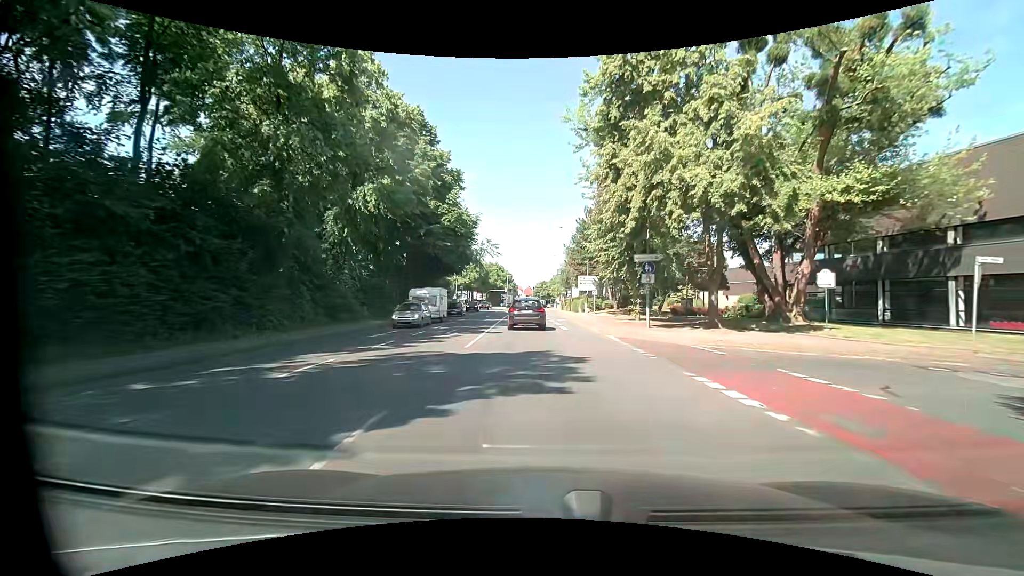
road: primary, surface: asphalt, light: Day
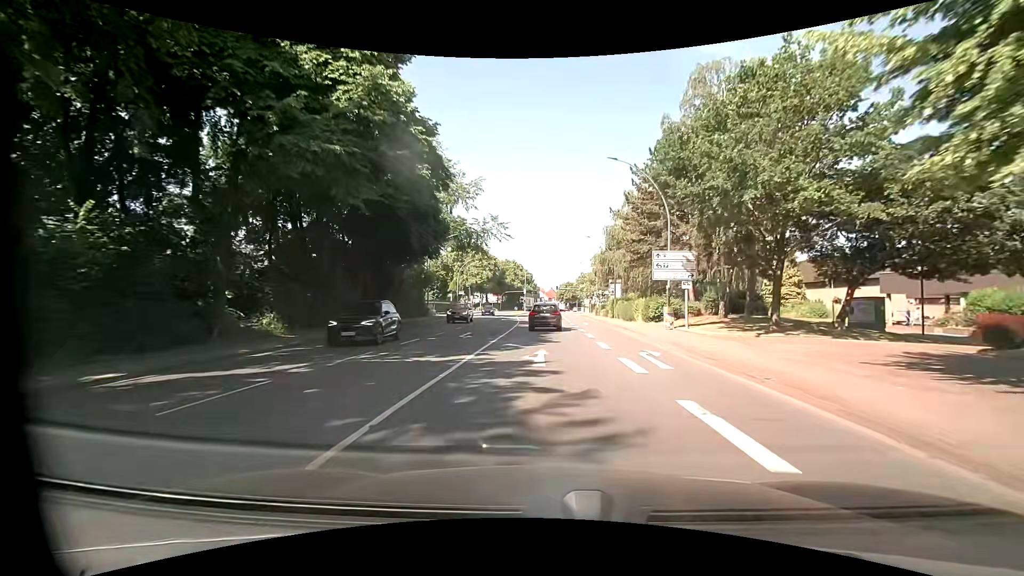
(-1.7, +27.4) m; -5°
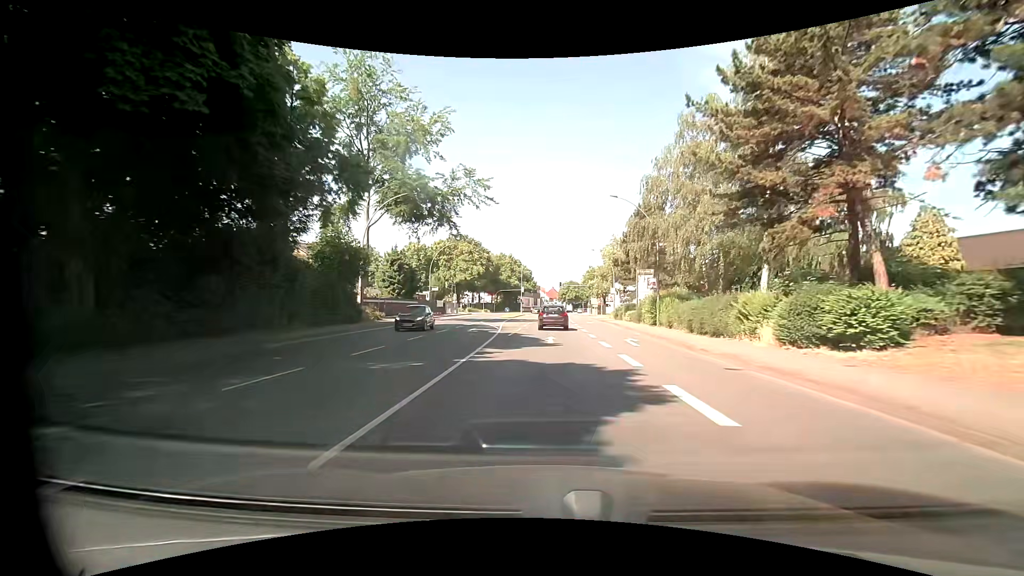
(+0.3, +22.3) m; +1°
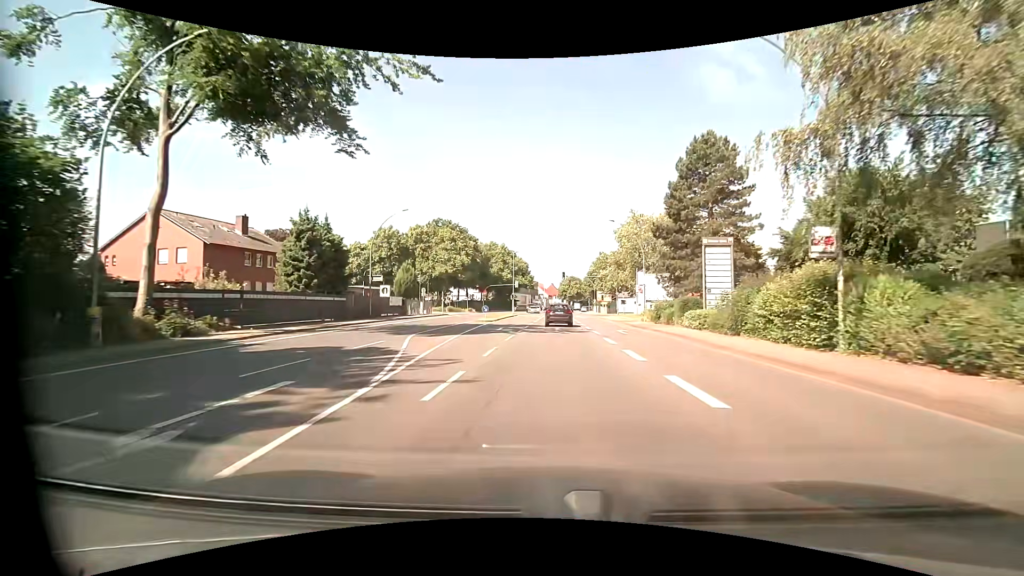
(+0.1, +23.0) m; 0°
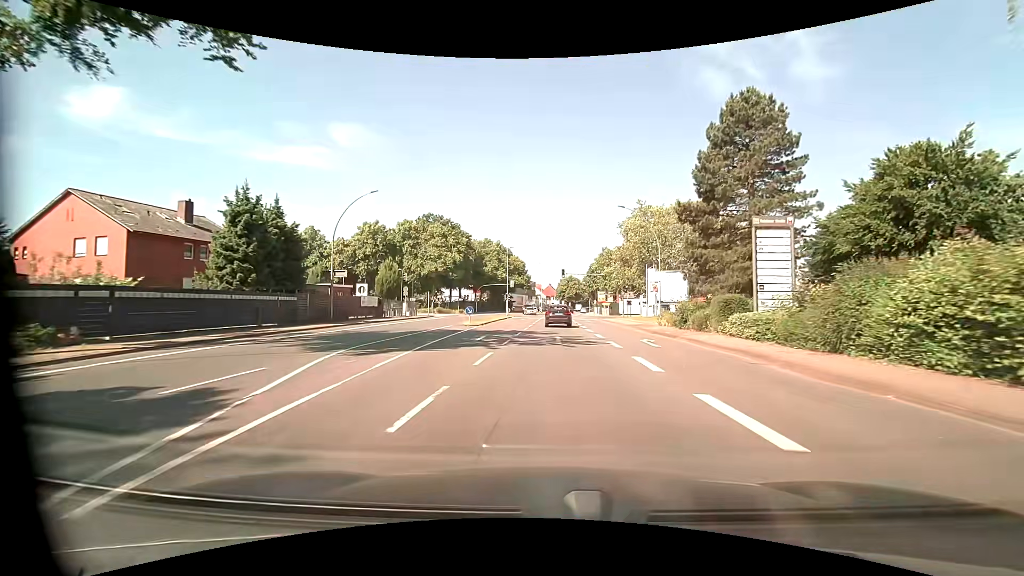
(0.0, +7.8) m; 0°
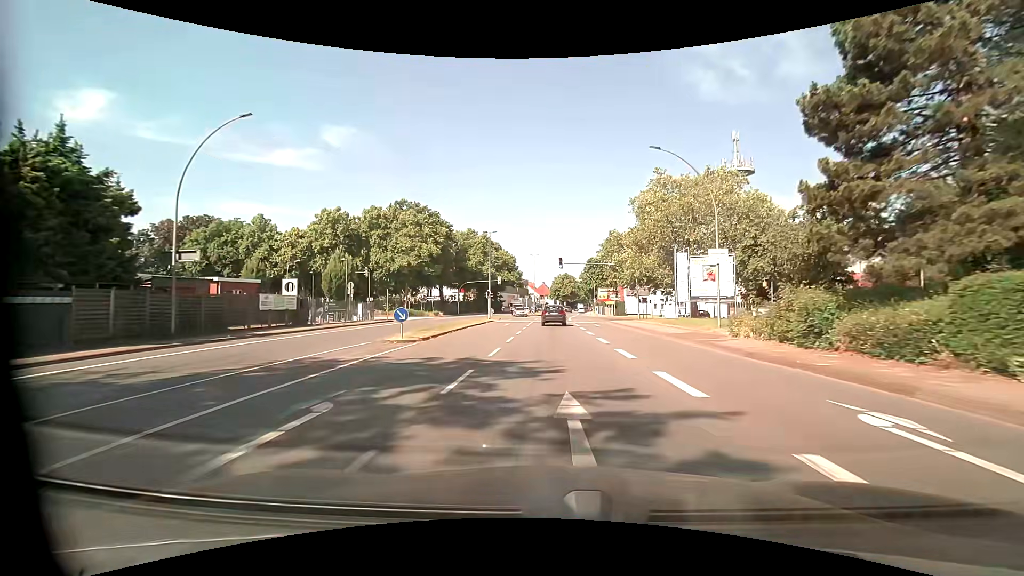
(+0.2, +15.6) m; +1°
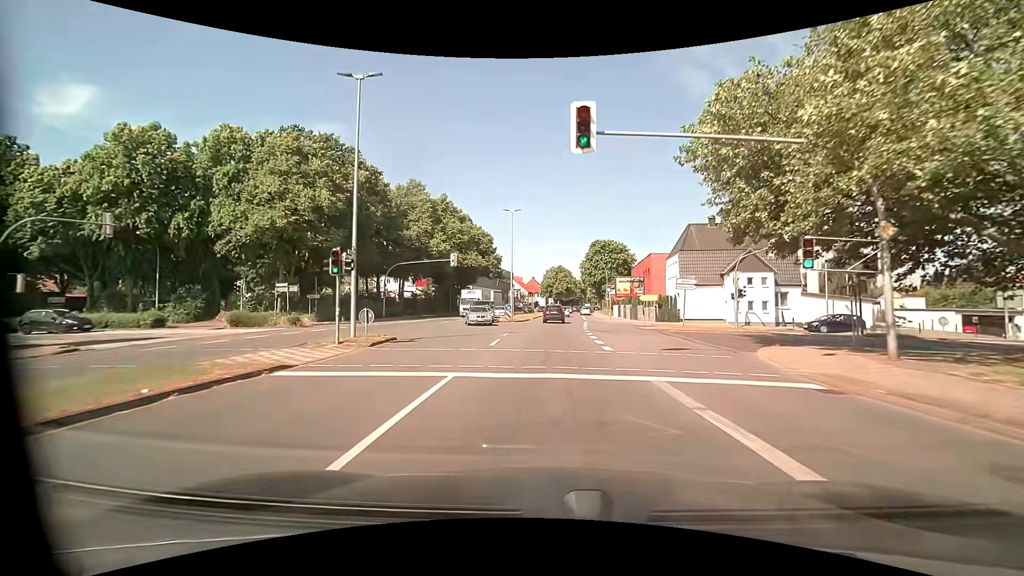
(+0.1, +39.4) m; +1°
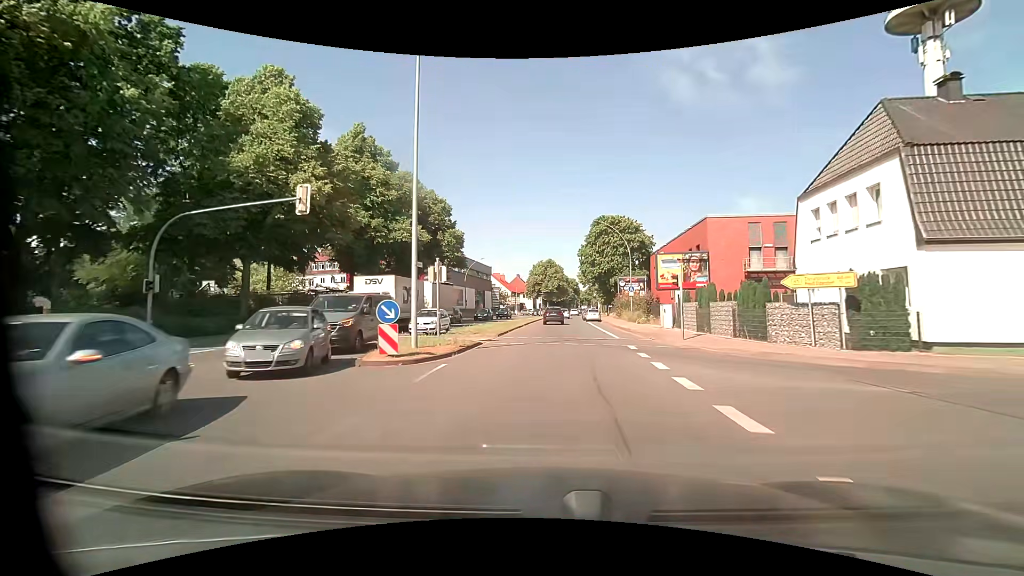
(+0.4, +31.7) m; +1°
(0, +10) (0, +20) (0, +30) (+1, +40) (+1, +50) (+1, +60) (+2, +70) (+3, +80) (+3, +90) (+4, +100) m
